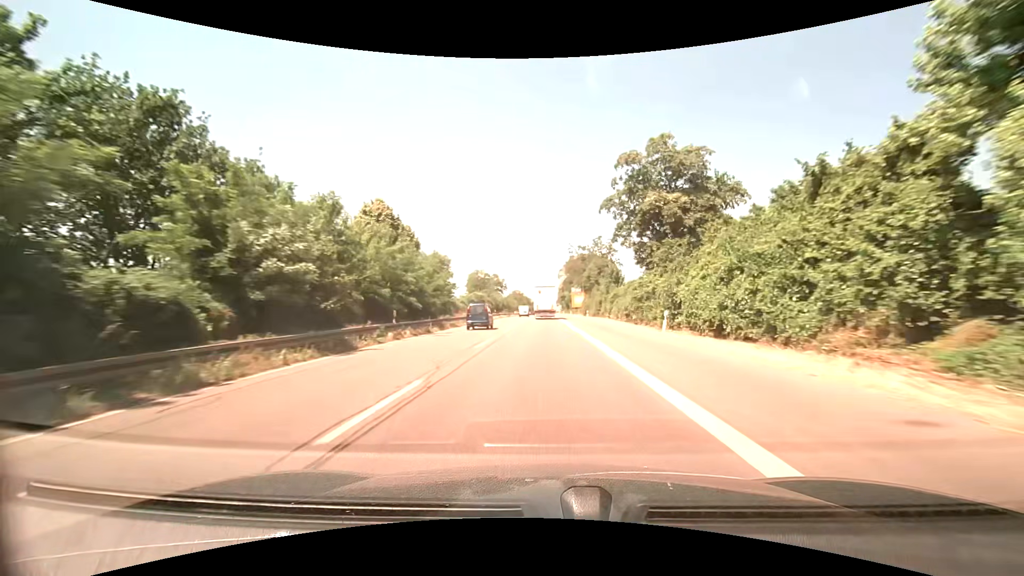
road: trunk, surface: asphalt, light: Day
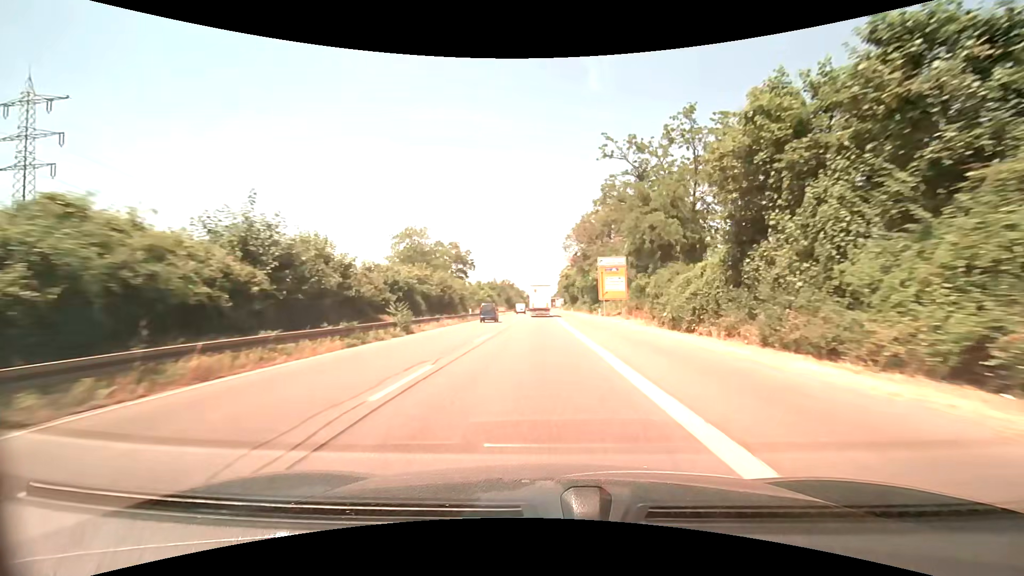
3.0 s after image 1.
(+0.2, +66.8) m; 0°
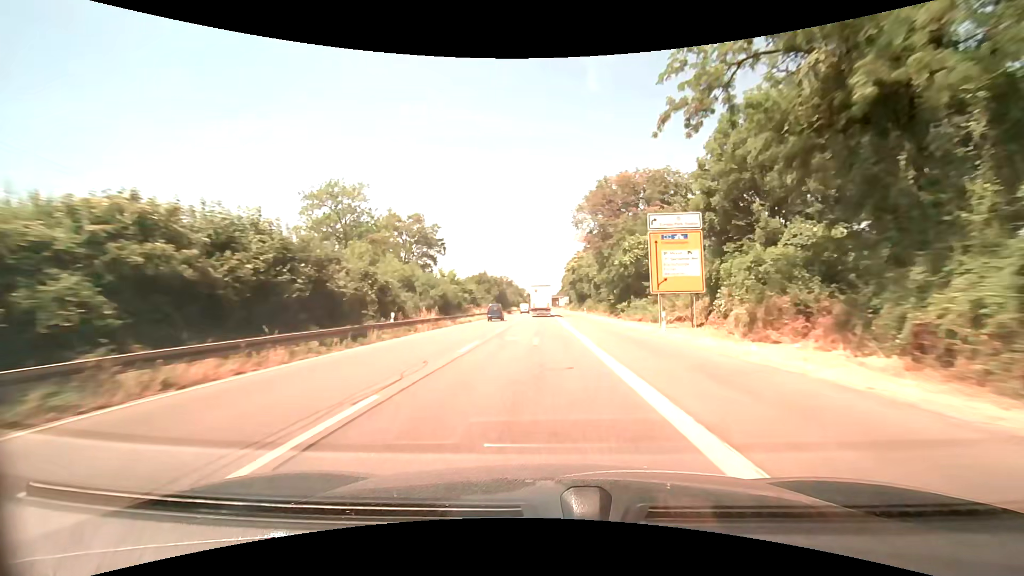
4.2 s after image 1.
(0.0, +26.7) m; 0°
(0, +10) (0, +20) (0, +30) (0, +40) (0, +50) (0, +60) (0, +70) (0, +80) (0, +90) (0, +100) m
